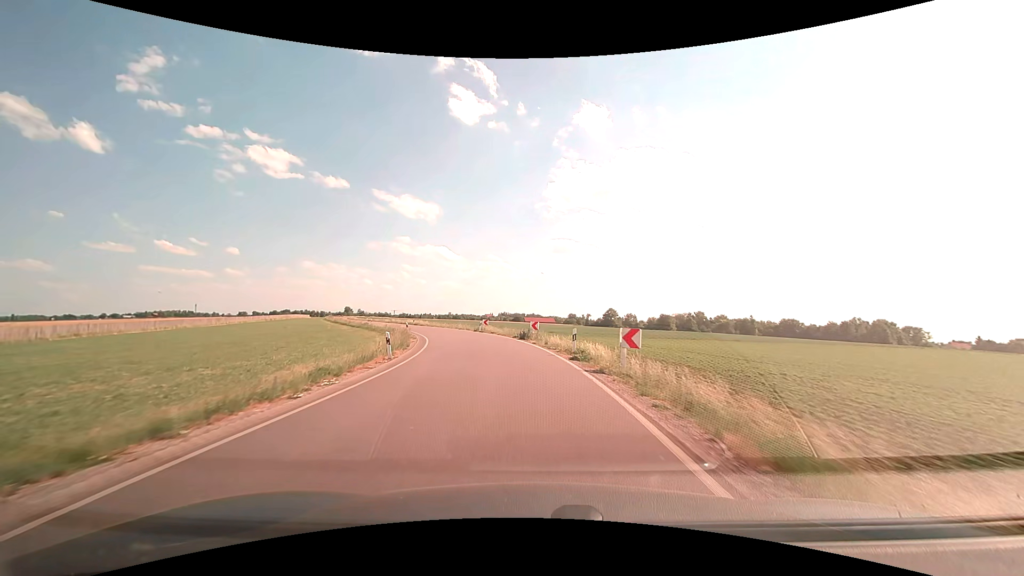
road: secondary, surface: asphalt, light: Day
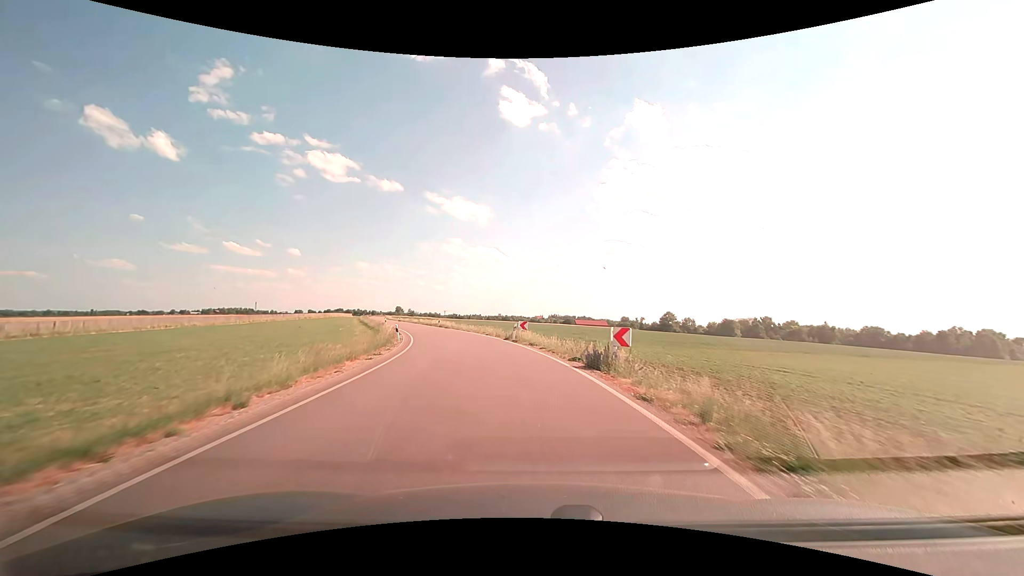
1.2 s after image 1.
(-0.8, +17.8) m; -5°
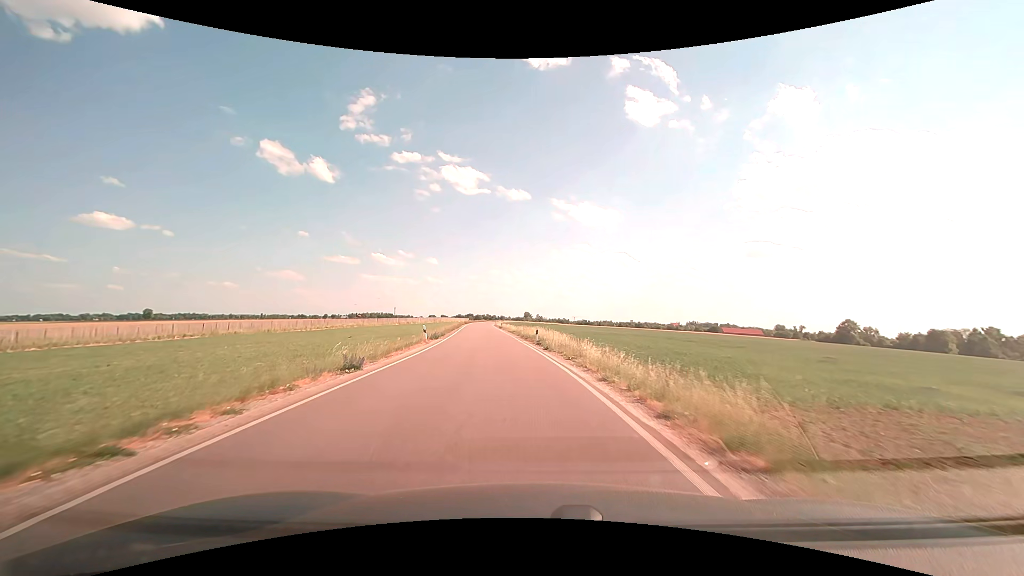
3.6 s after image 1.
(-4.6, +34.2) m; -15°
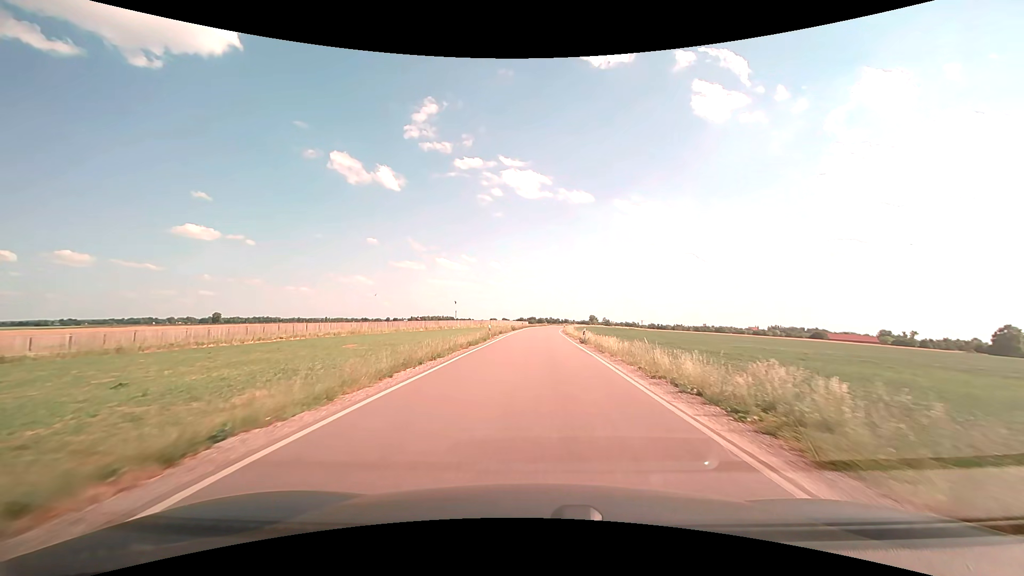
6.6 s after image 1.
(-4.2, +43.5) m; -8°
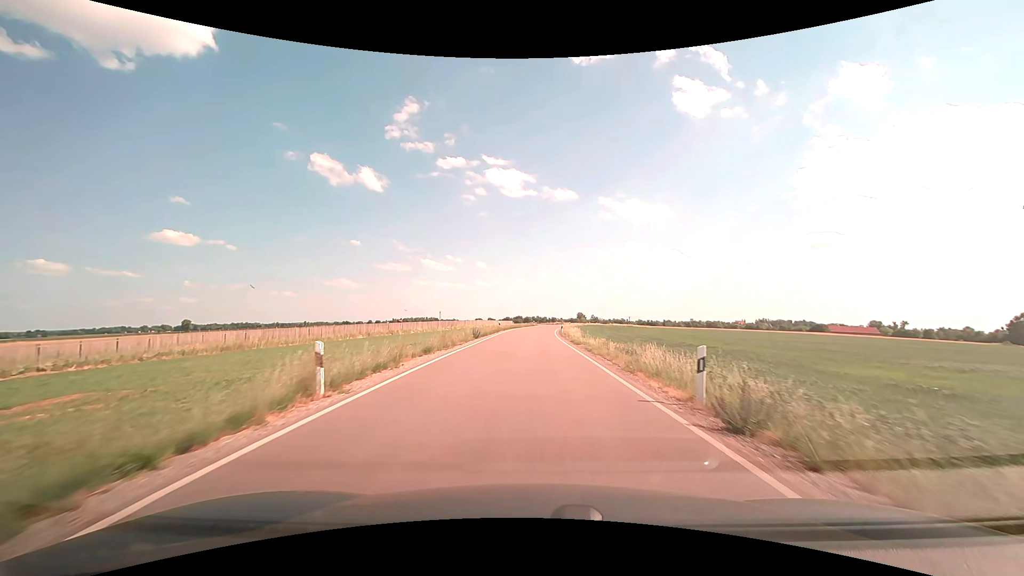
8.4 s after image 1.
(+0.4, +27.0) m; +2°
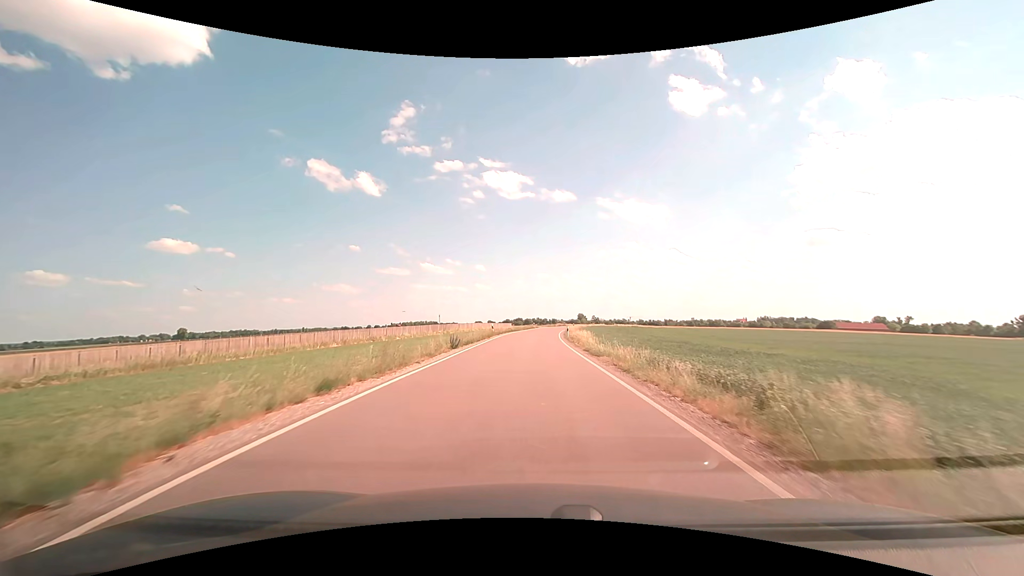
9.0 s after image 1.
(0.0, +9.1) m; 0°
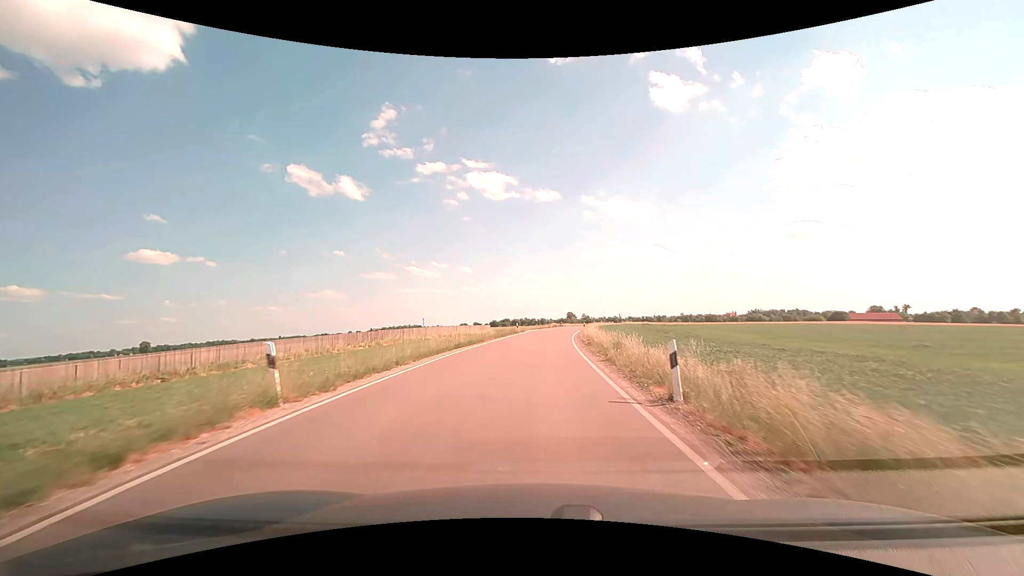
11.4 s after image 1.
(+0.3, +36.8) m; +1°
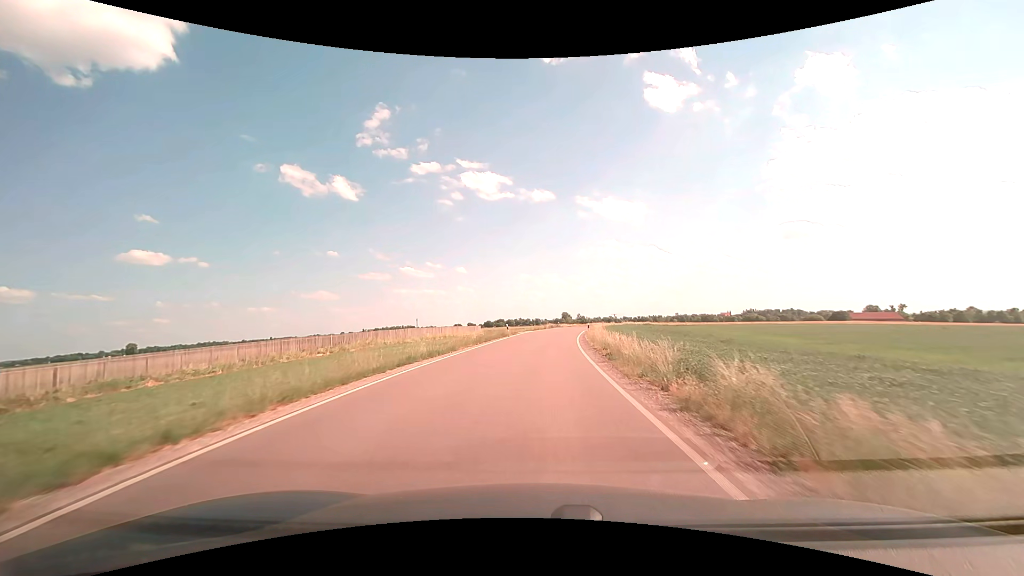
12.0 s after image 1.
(0.0, +9.3) m; 0°
